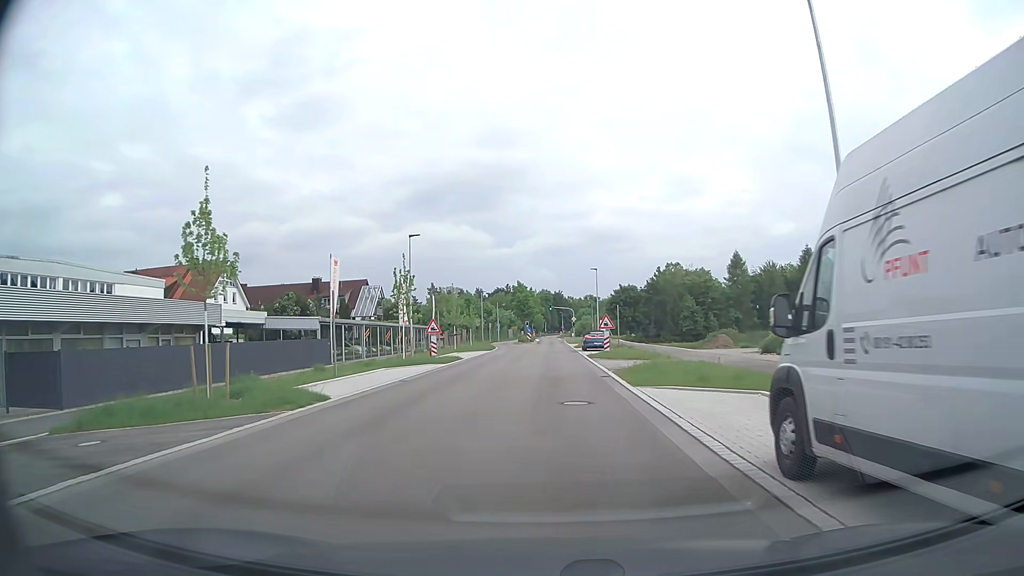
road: secondary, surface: asphalt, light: Day
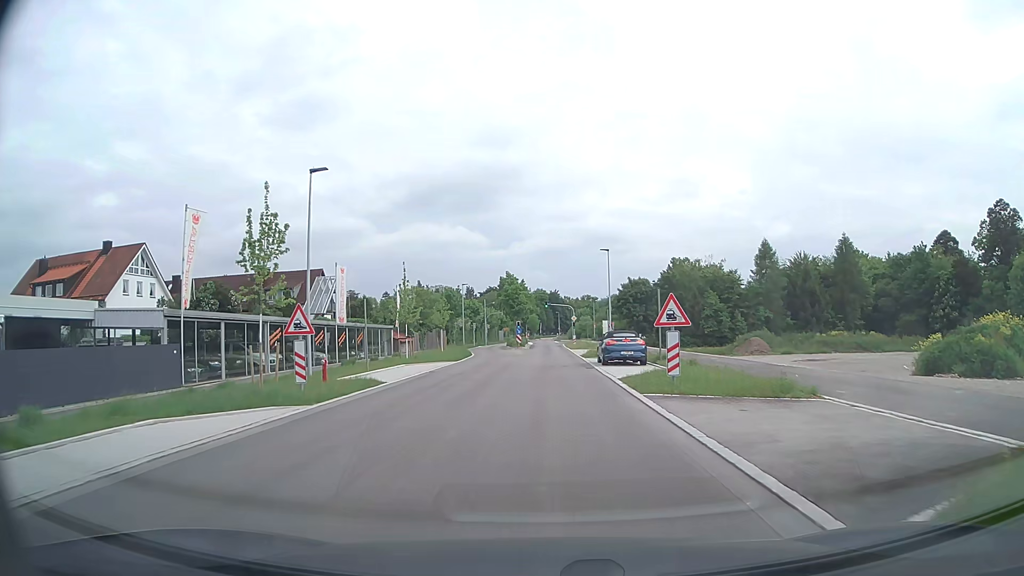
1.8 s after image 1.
(+0.1, +18.5) m; 0°
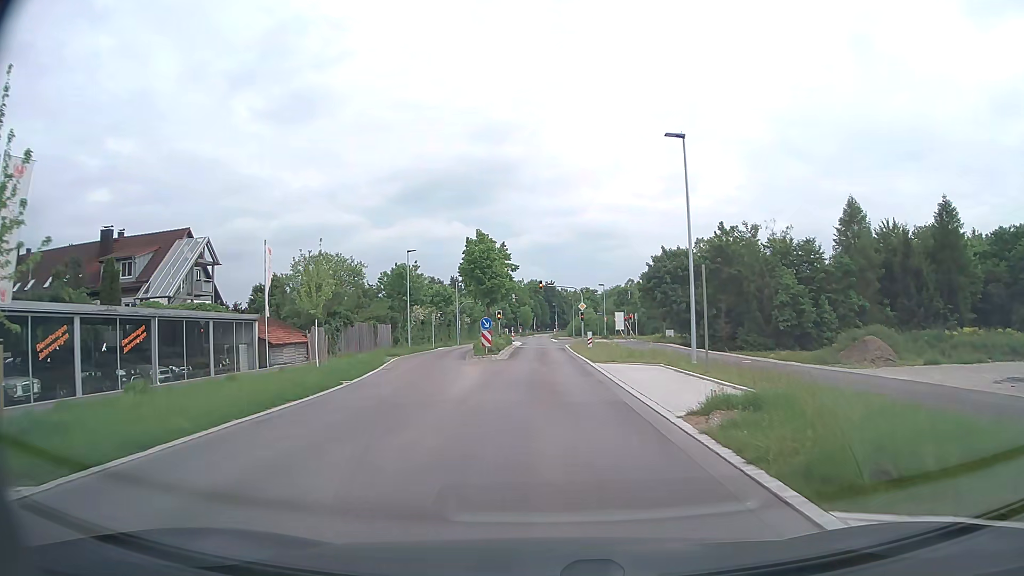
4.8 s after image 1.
(+0.1, +31.9) m; 0°
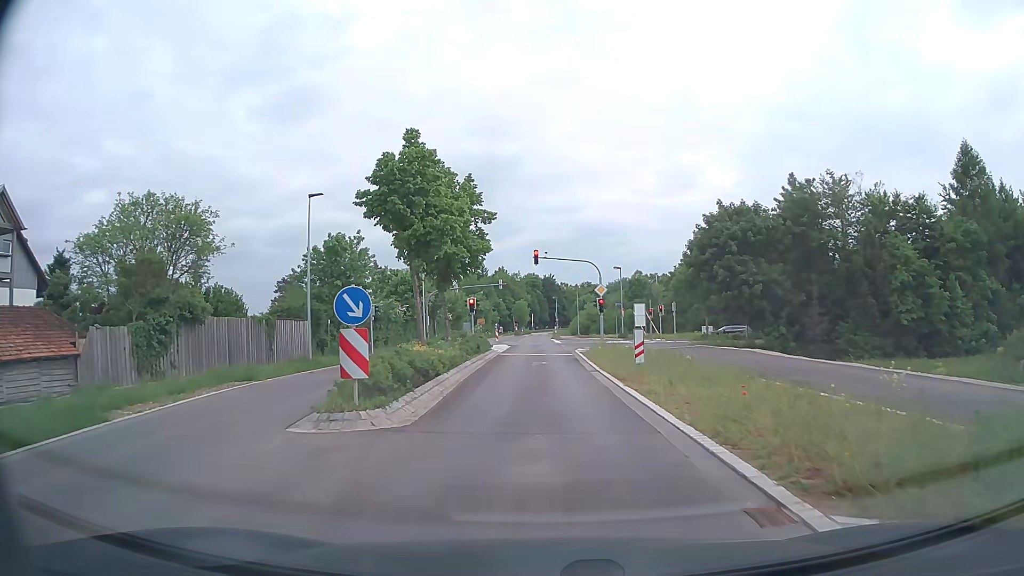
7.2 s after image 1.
(+0.1, +22.6) m; 0°
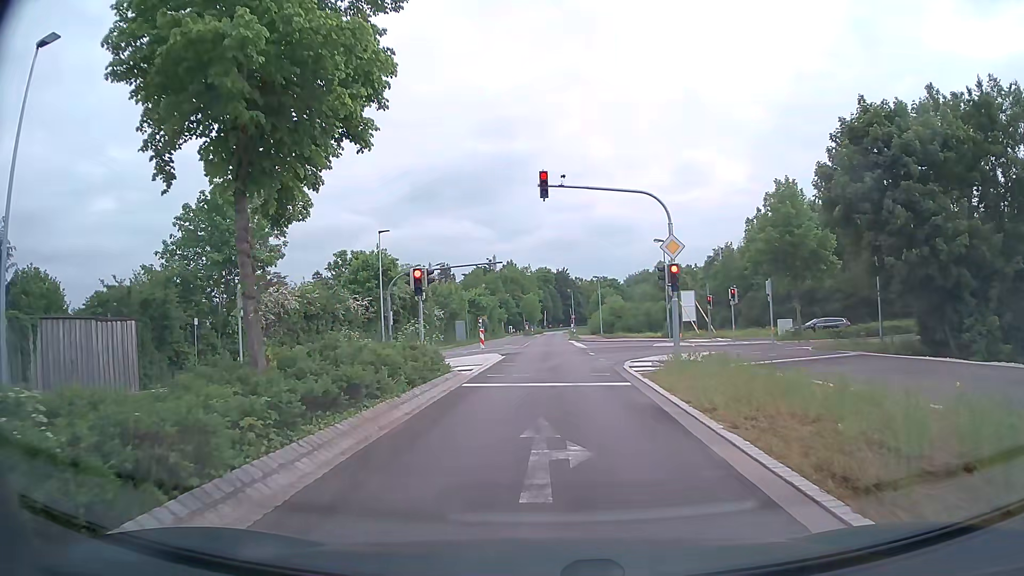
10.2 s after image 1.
(-0.1, +20.2) m; -1°
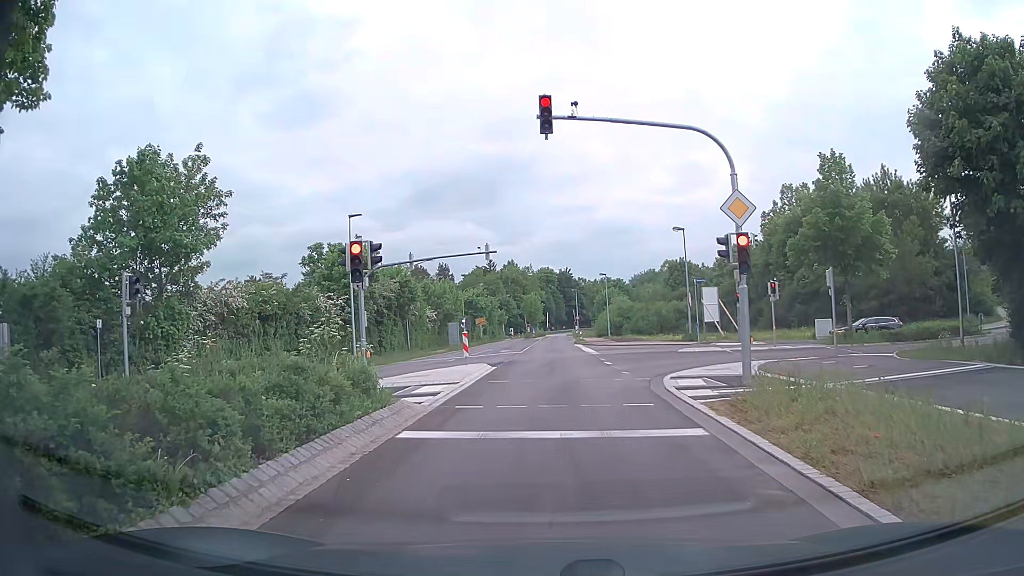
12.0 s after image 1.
(0.0, +6.9) m; -1°
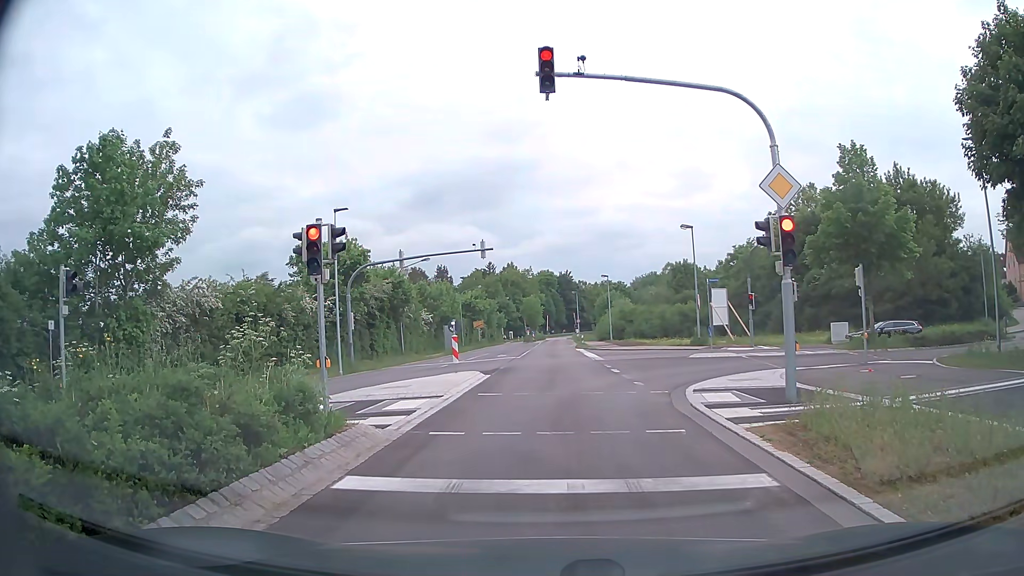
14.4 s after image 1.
(0.0, +2.5) m; -1°
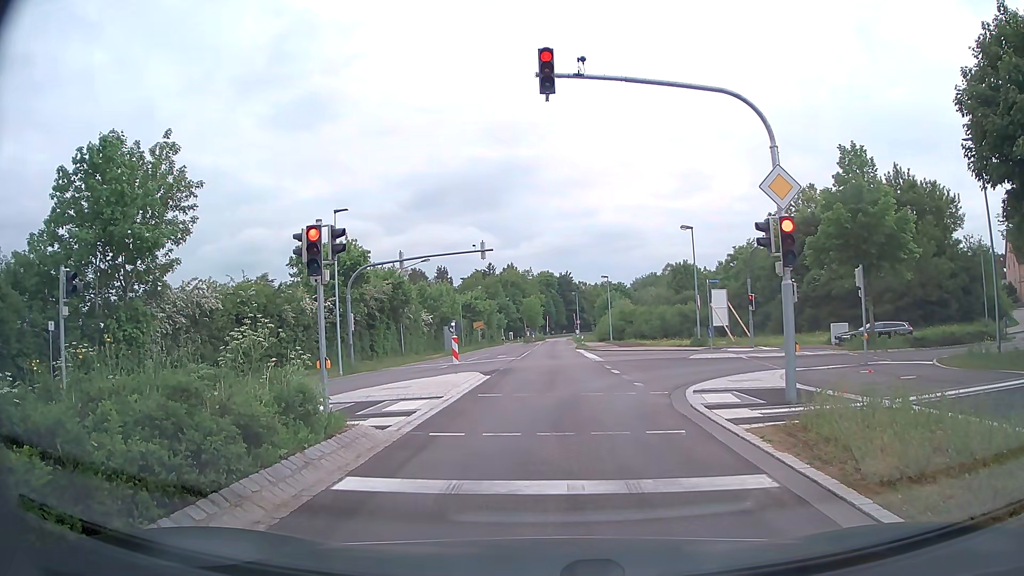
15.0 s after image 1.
(0.0, 0.0) m; 0°
(0, +10) (0, +20) (+1, +30) (+1, +40) (+1, +50) (+2, +60) (+2, +70) (+3, +80) (+3, +90) (+4, +100) m
